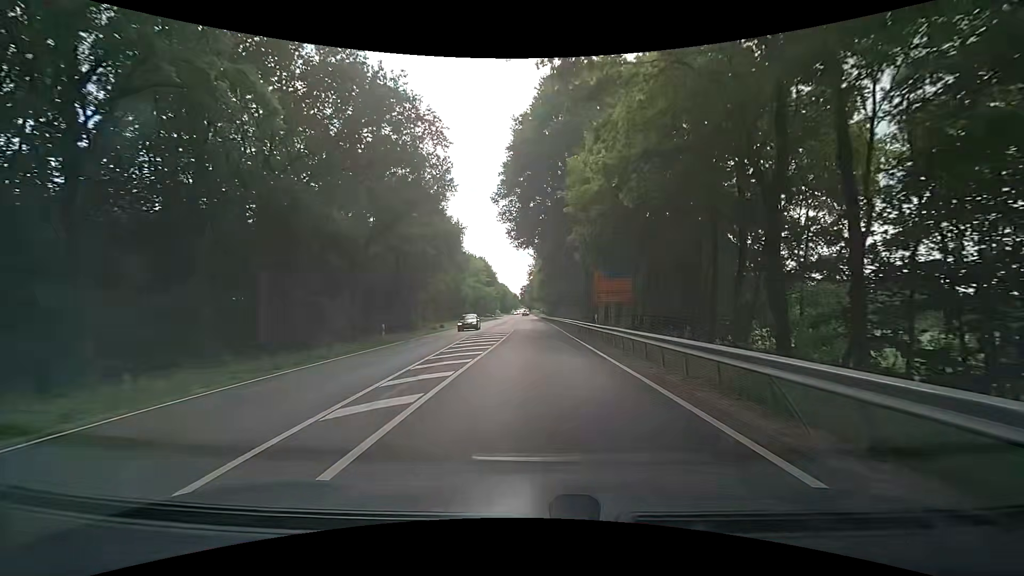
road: primary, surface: asphalt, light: Day
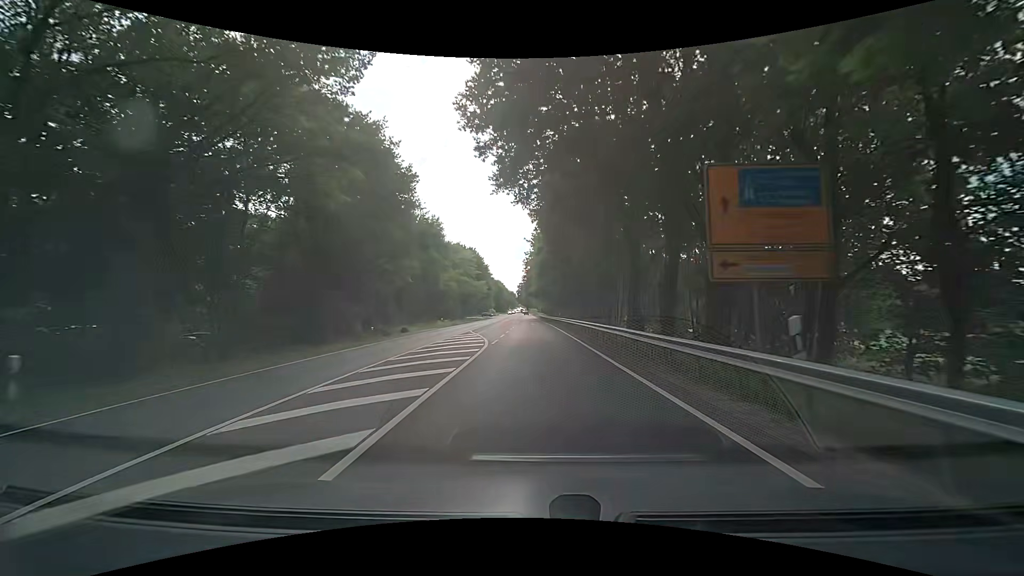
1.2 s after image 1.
(-0.1, +21.0) m; 0°
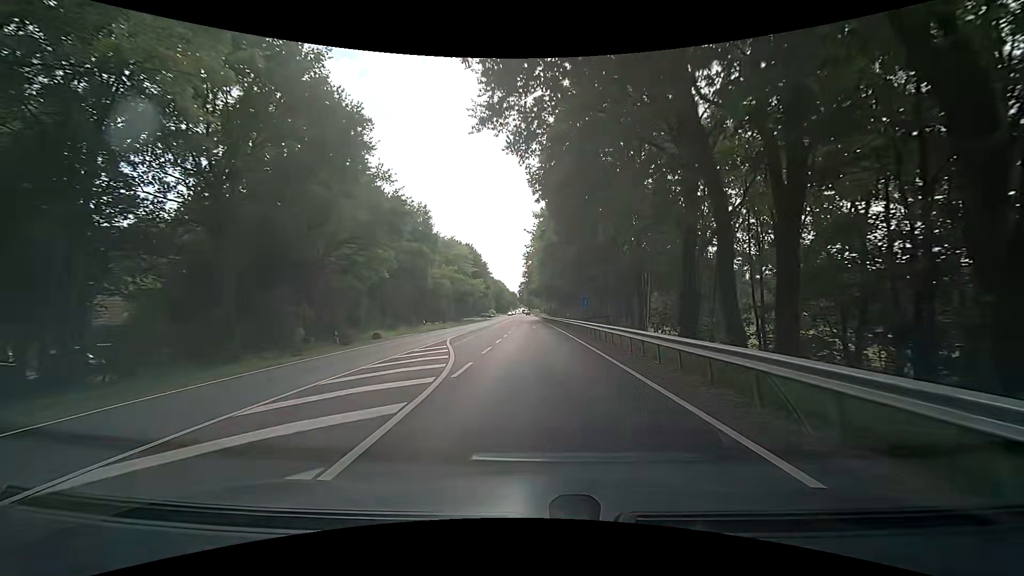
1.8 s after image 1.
(0.0, +10.5) m; 0°
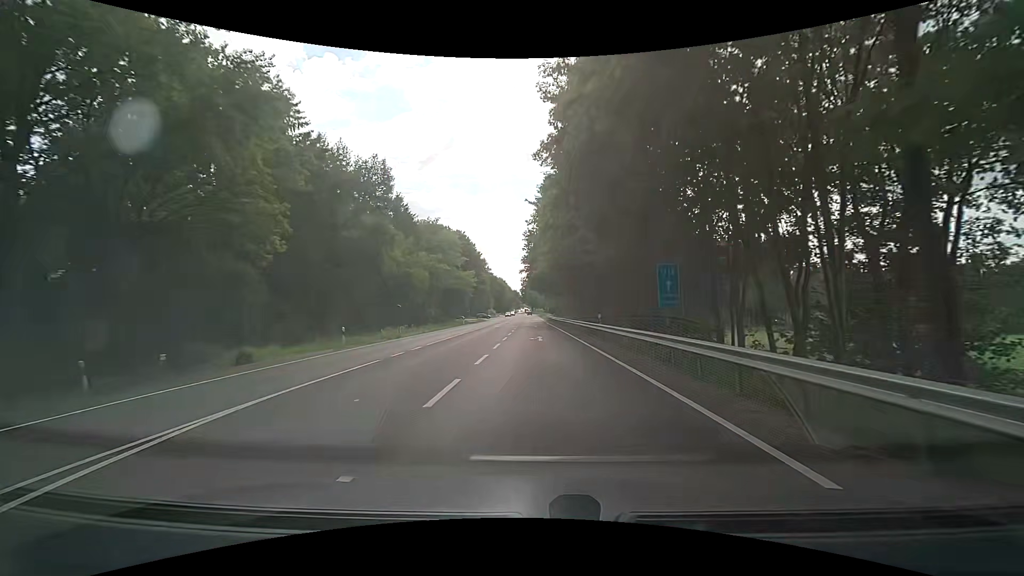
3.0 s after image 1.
(-0.1, +21.1) m; 0°
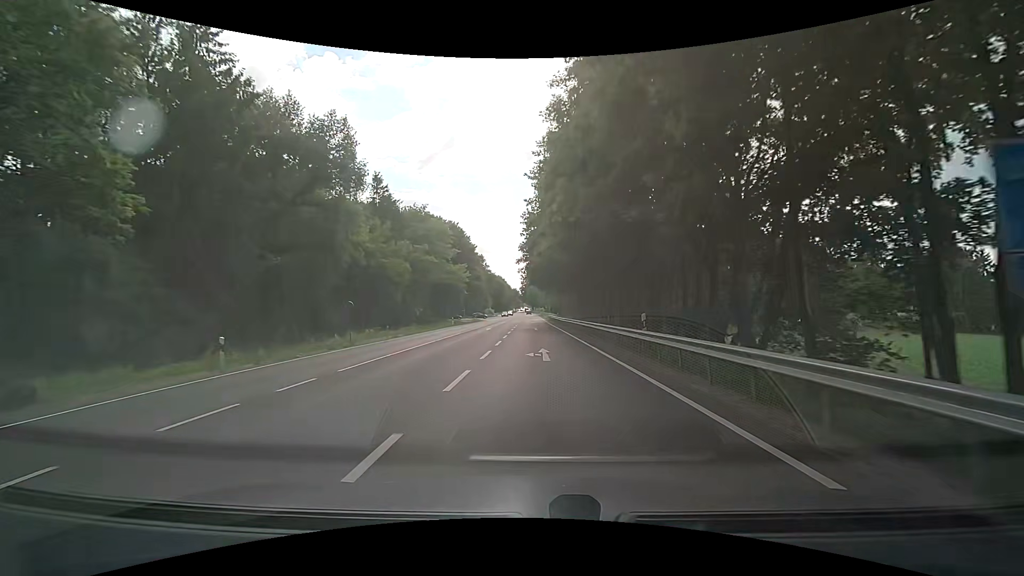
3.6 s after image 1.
(-0.1, +10.6) m; -1°
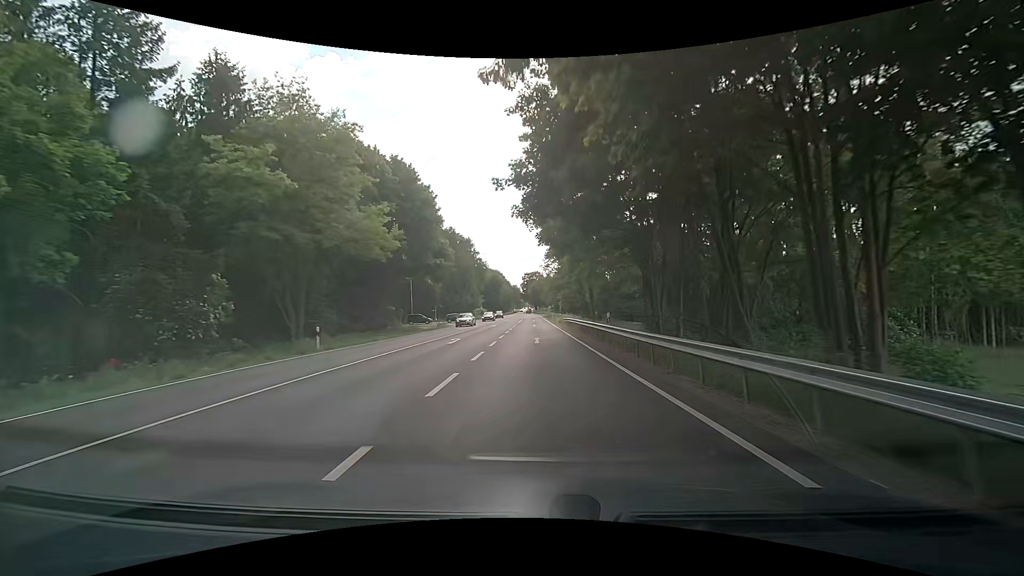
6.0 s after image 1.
(+0.2, +42.3) m; 0°
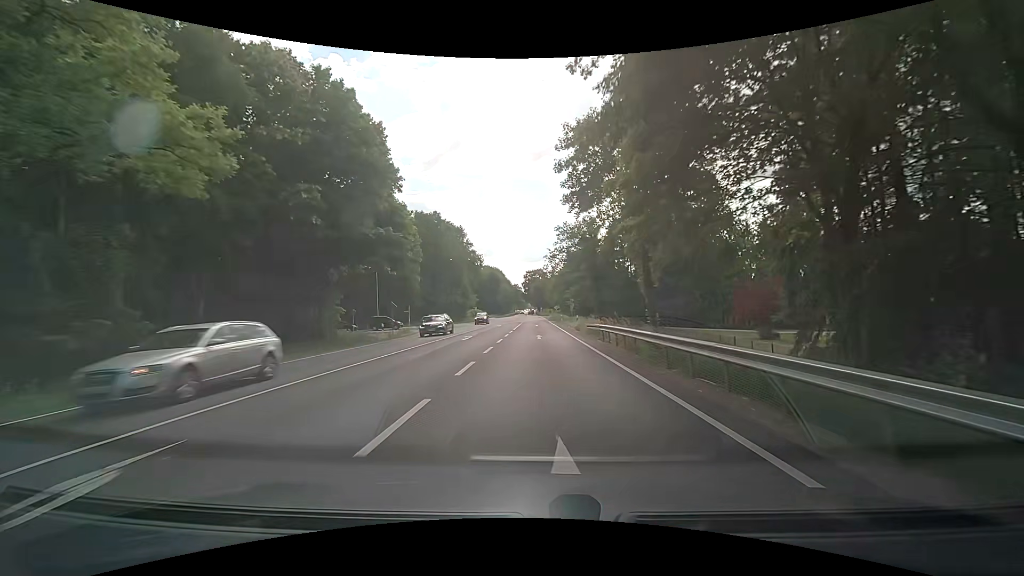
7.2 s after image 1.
(-0.1, +21.1) m; 0°
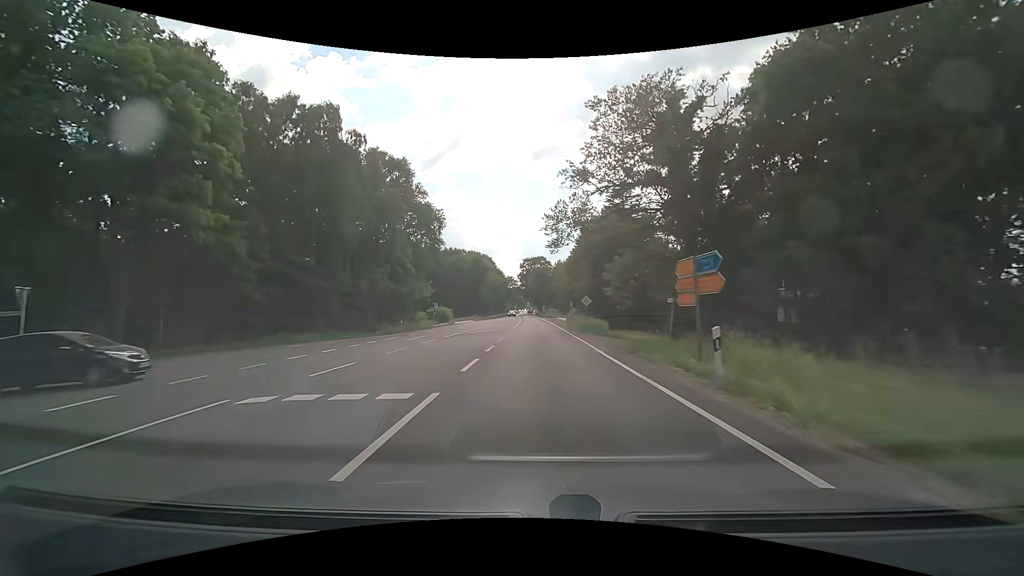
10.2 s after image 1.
(-0.1, +52.7) m; 0°
(0, +10) (0, +20) (0, +30) (0, +40) (0, +50) (0, +60) (0, +70) (0, +80) (-1, +90) (-1, +100) m
